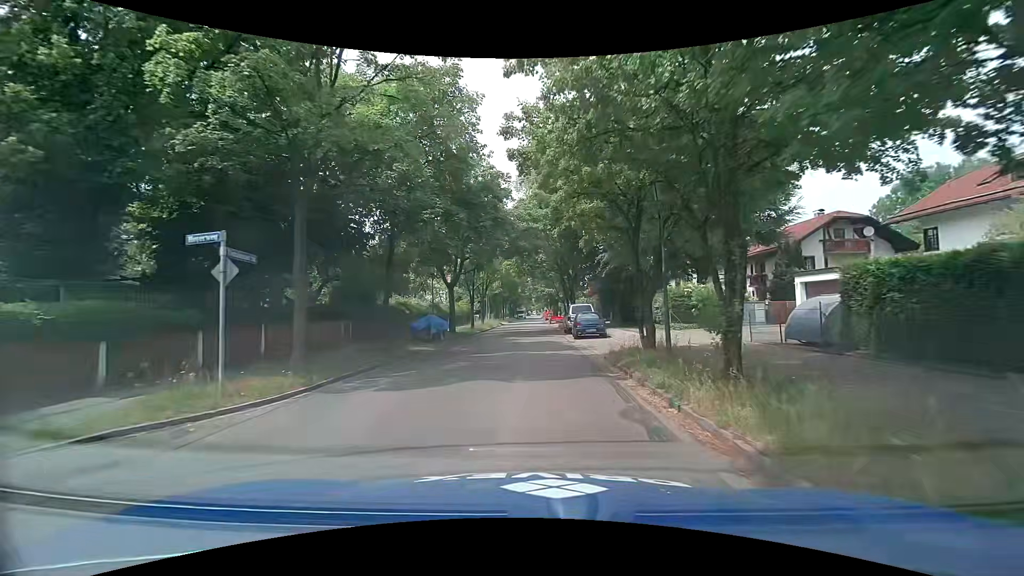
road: tertiary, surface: asphalt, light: Day
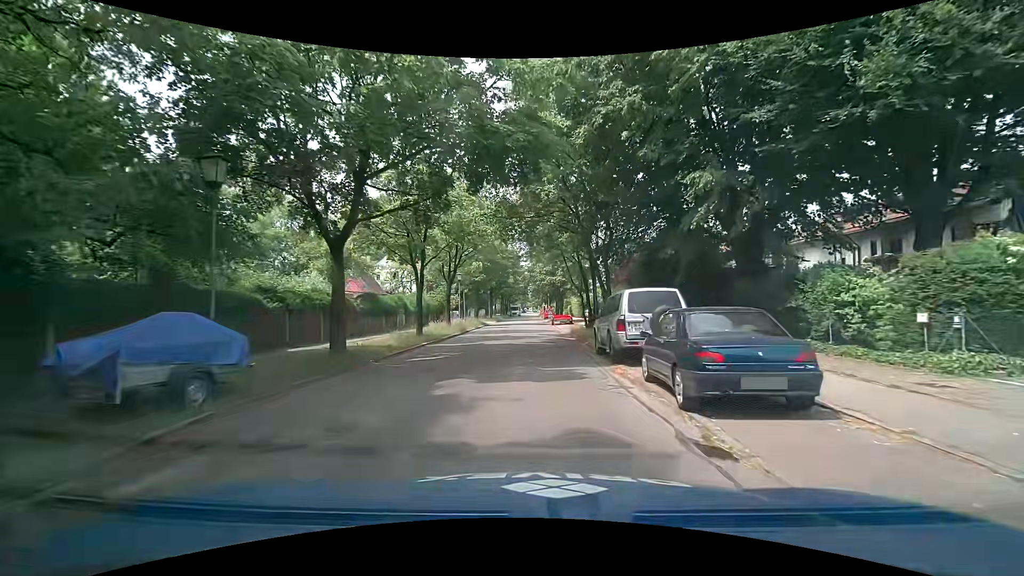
(-0.1, +18.9) m; +1°
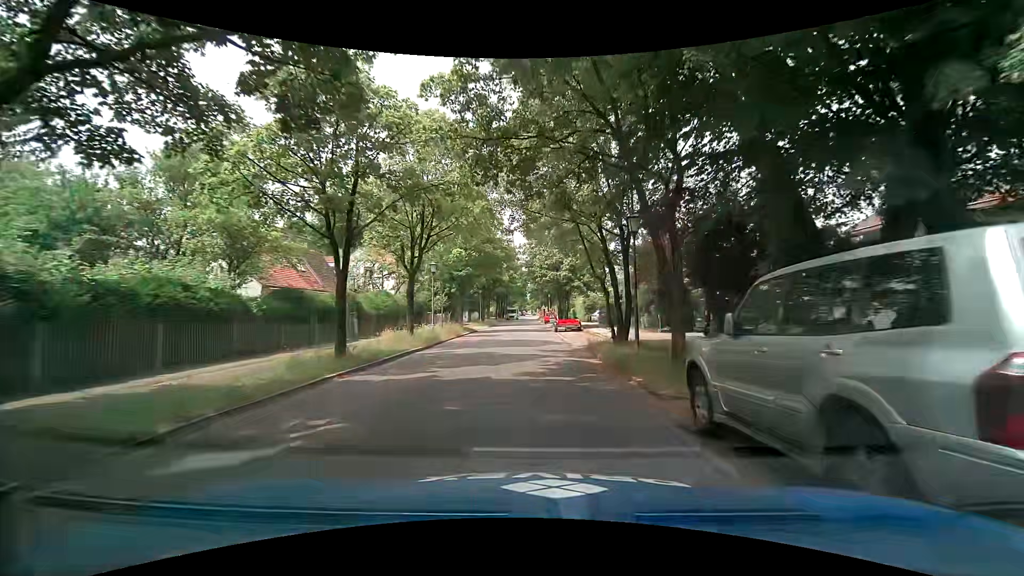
(-0.2, +9.6) m; -1°
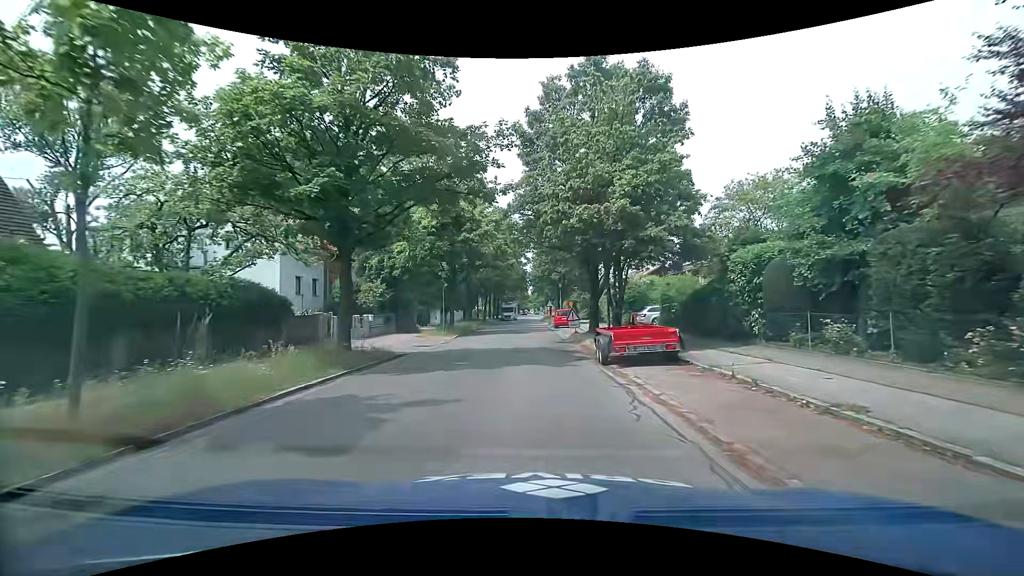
(-0.1, +24.7) m; 0°
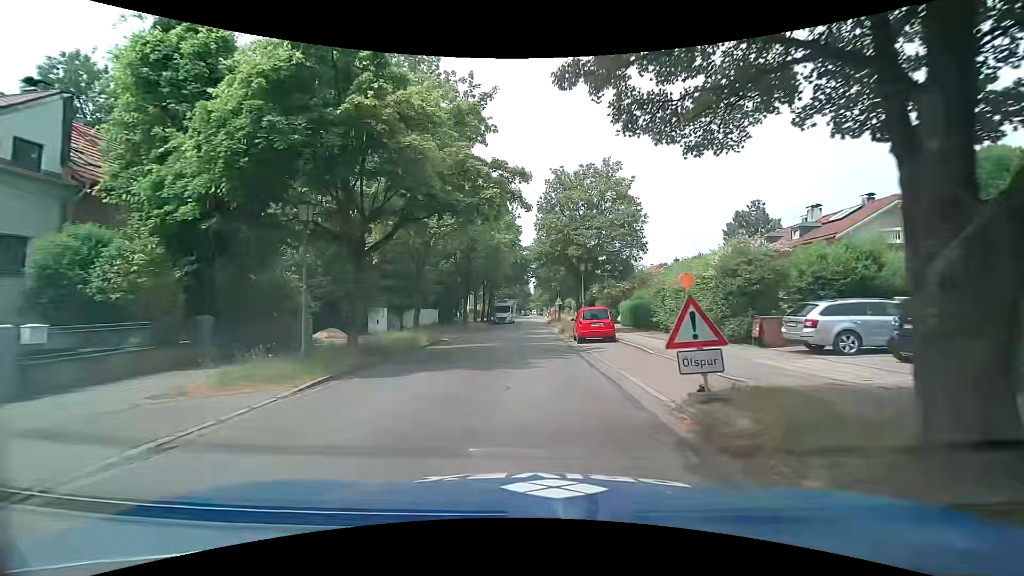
(0.0, +19.9) m; +1°
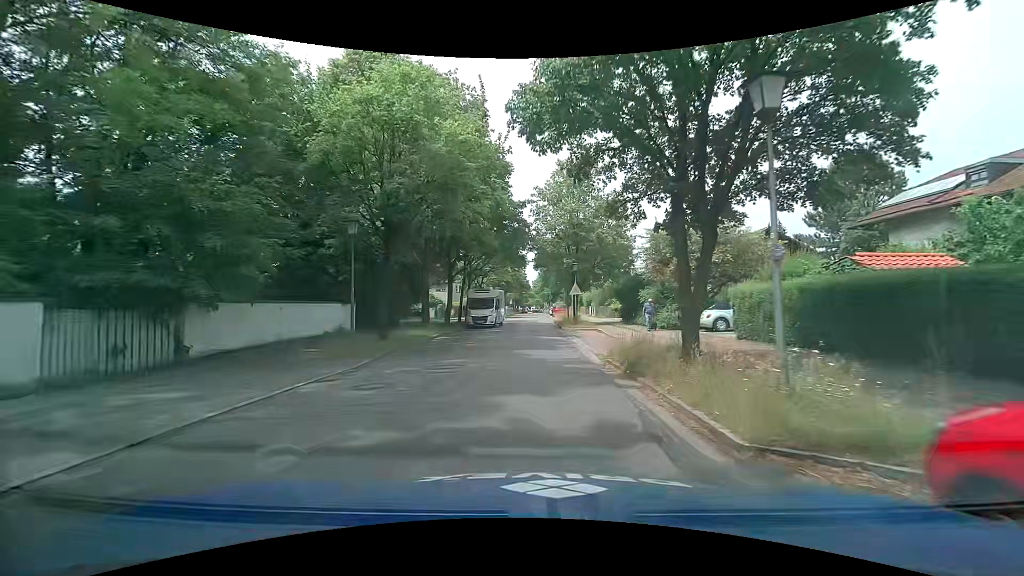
(-0.4, +22.9) m; -1°
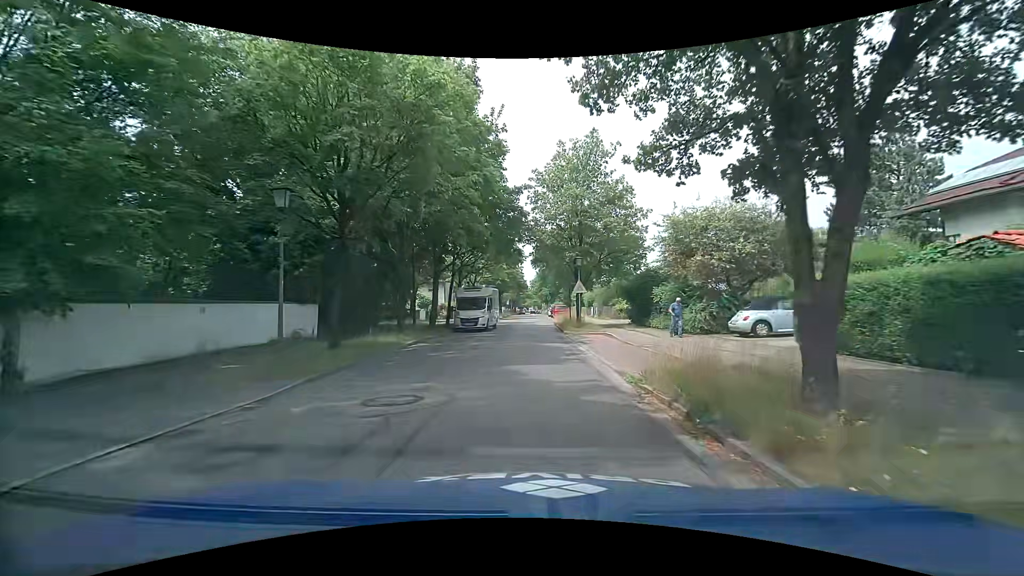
(0.0, +4.3) m; +1°
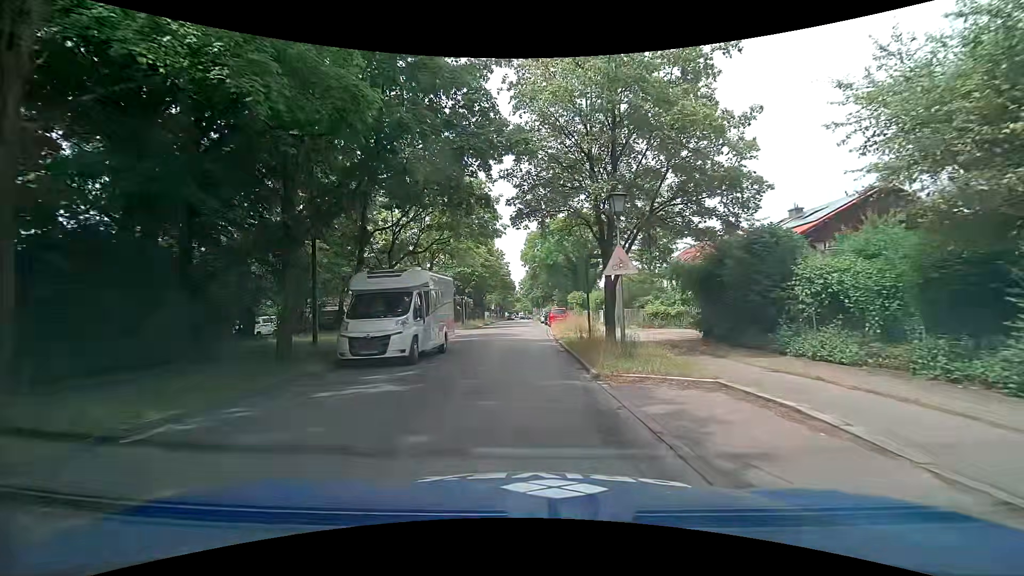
(0.0, +16.4) m; 0°
(0, +10) (-1, +20) (-1, +30) (-1, +40) (-1, +50) (-1, +60) (-1, +70) (-1, +80) (-2, +90) (-2, +100) m
